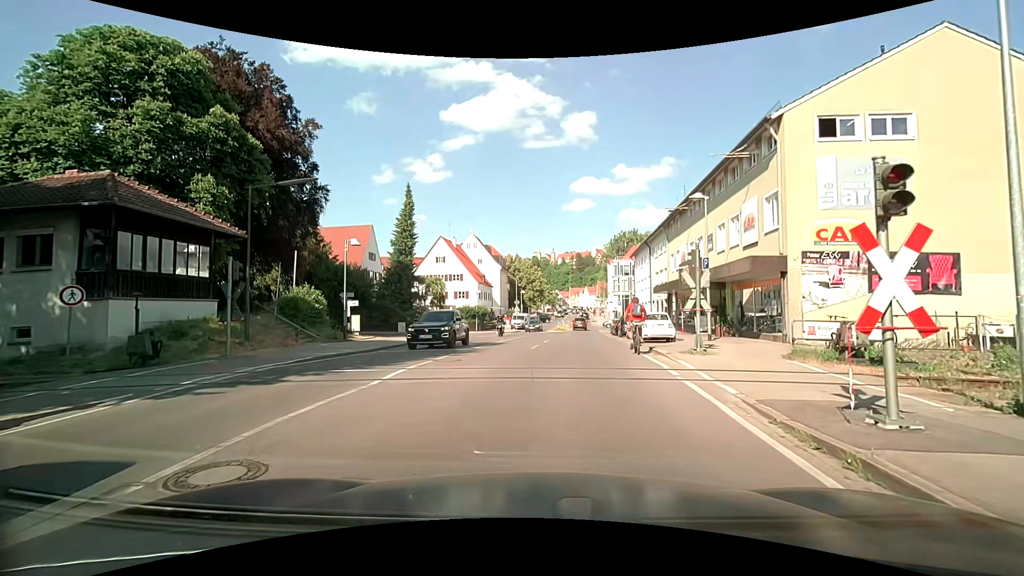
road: secondary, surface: asphalt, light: Day
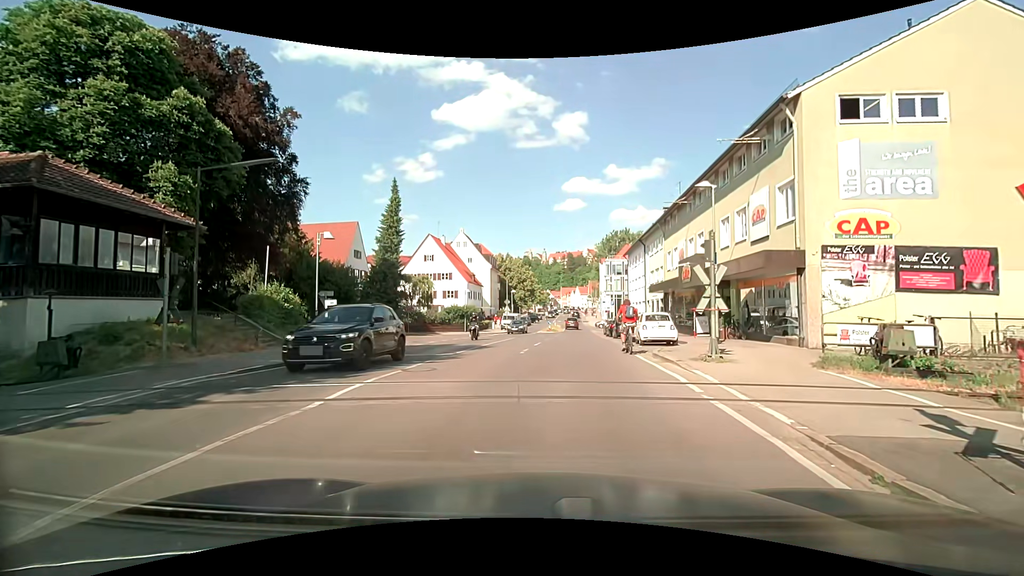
(0.0, +2.1) m; +2°
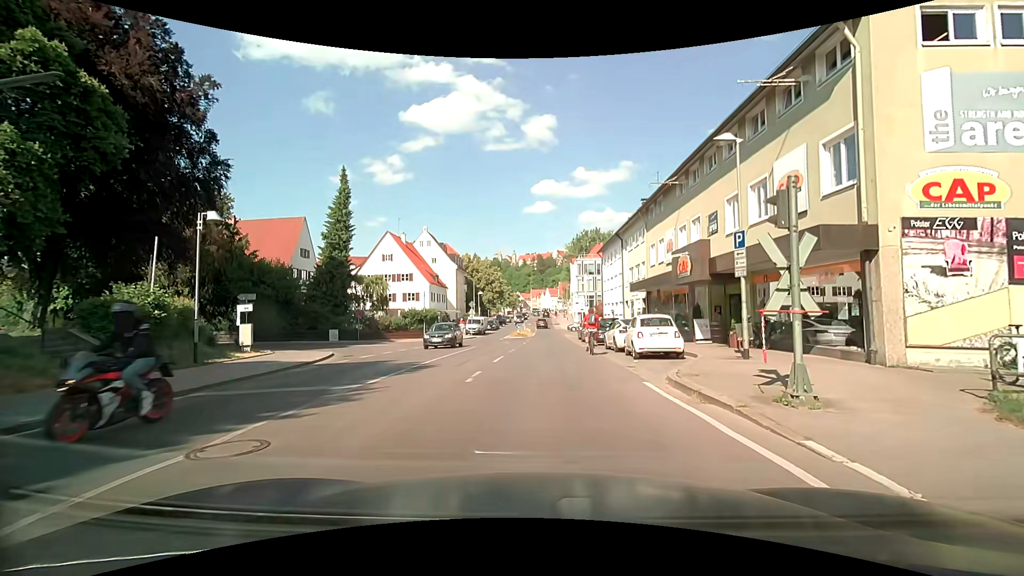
(+0.2, +5.7) m; +4°
(0, +10) (0, +20) (0, +30) (+1, +40) (+1, +50) (+1, +60) (+1, +70) (+1, +80) (+1, +90) (+1, +100) m
